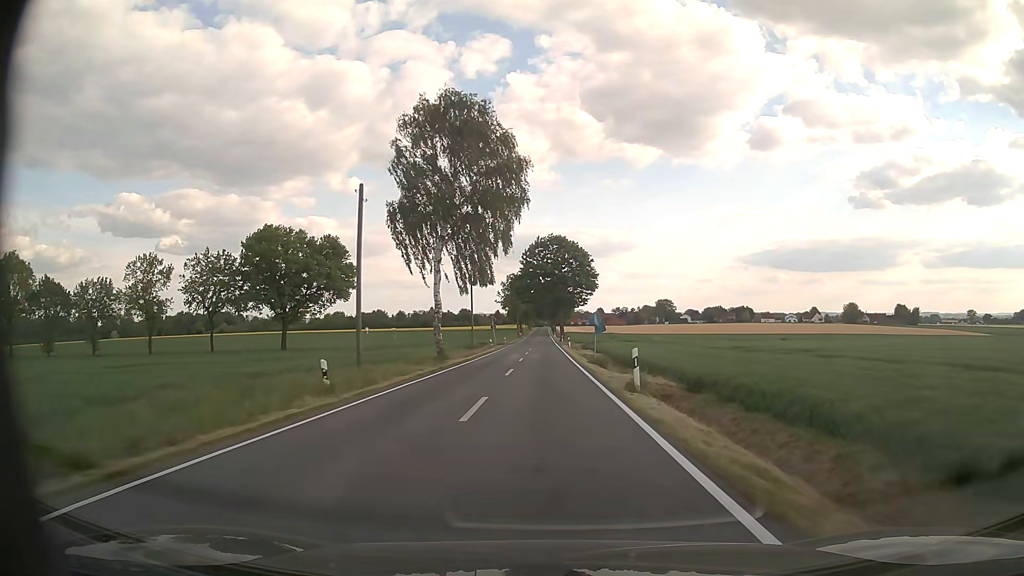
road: tertiary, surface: asphalt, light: Day
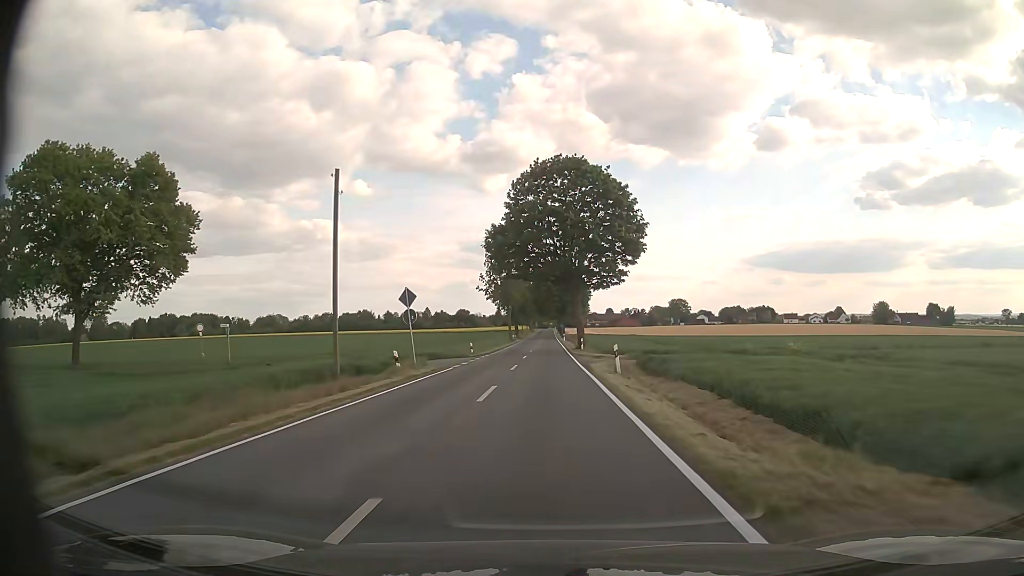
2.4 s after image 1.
(0.0, +45.0) m; -1°
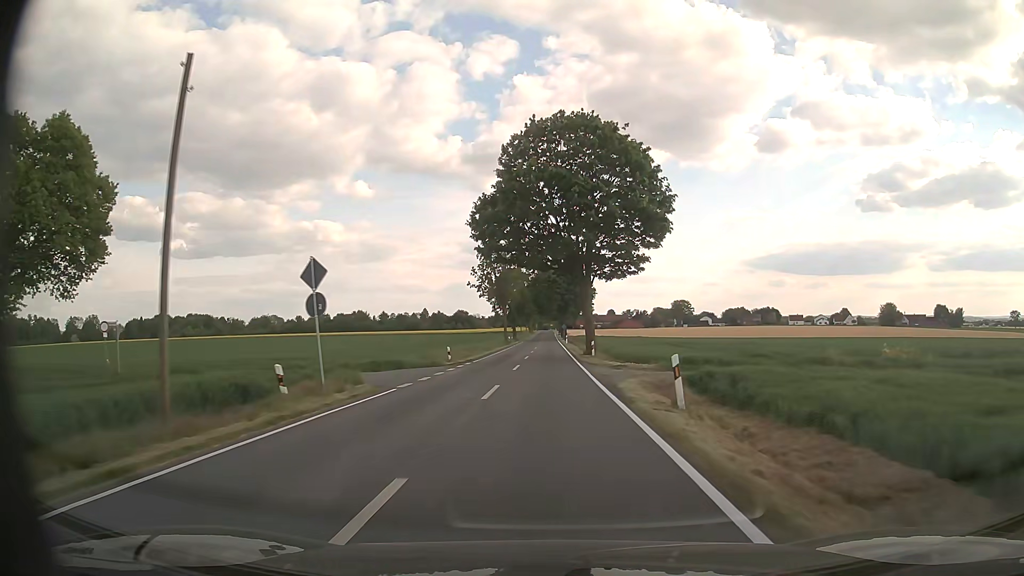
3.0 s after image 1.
(0.0, +11.3) m; 0°
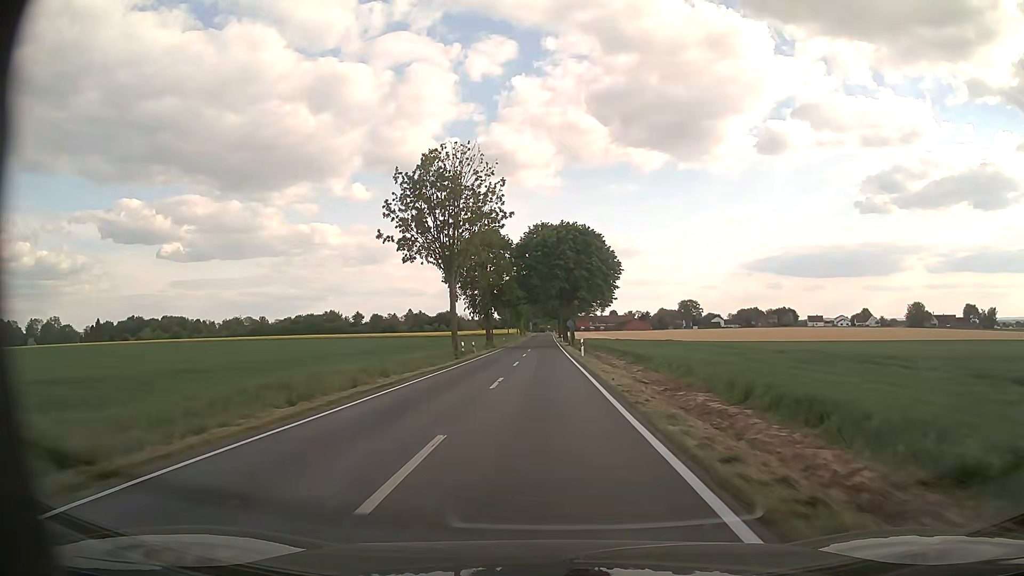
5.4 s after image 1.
(+0.1, +45.0) m; 0°
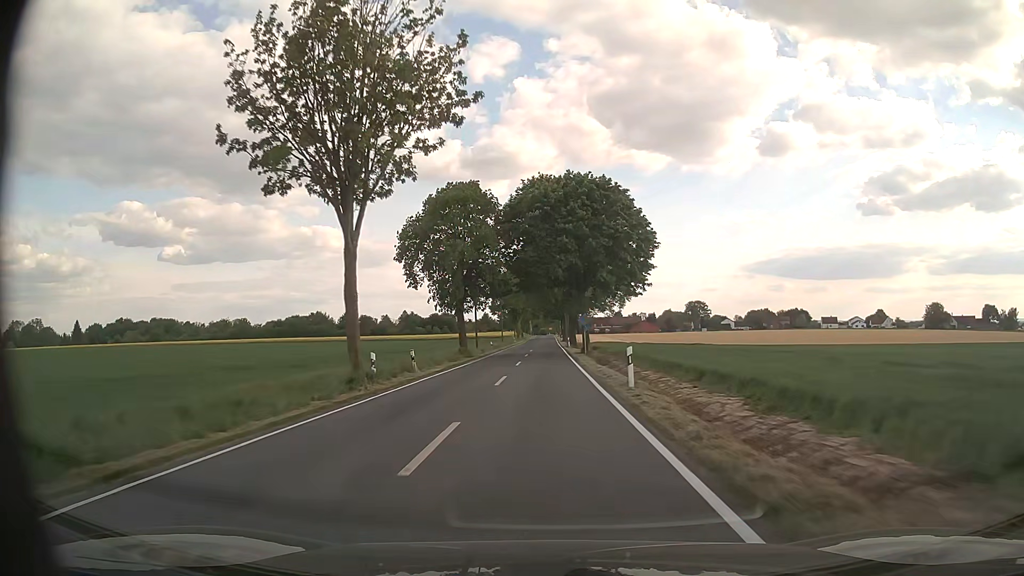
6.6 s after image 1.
(0.0, +22.5) m; 0°
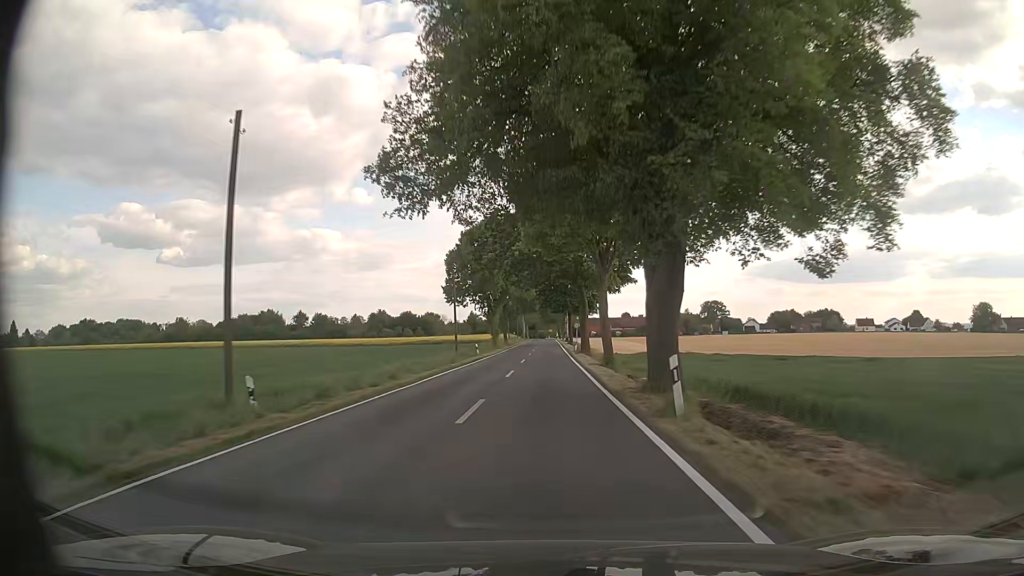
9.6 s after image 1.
(0.0, +56.1) m; 0°
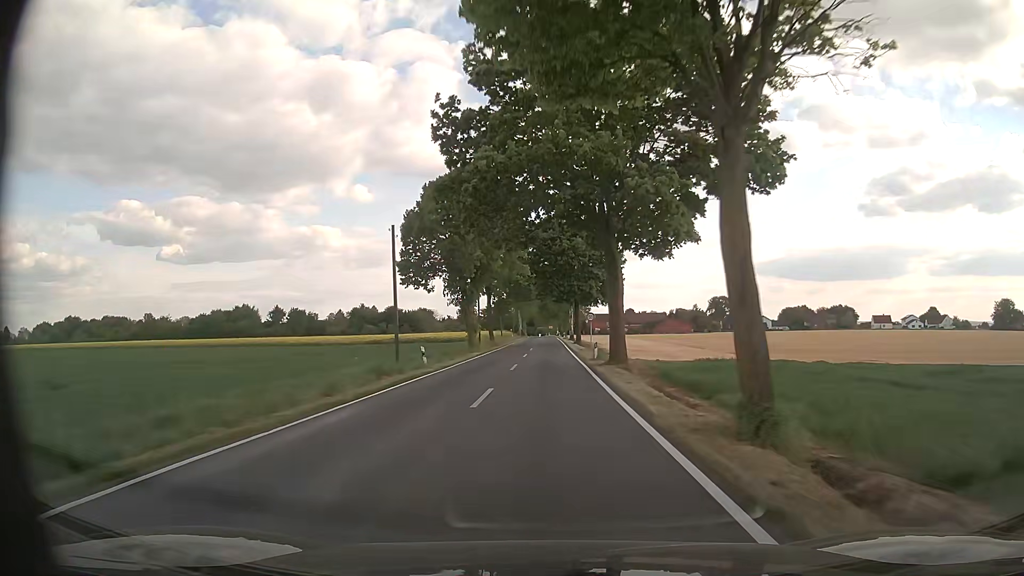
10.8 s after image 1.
(+0.1, +22.1) m; 0°
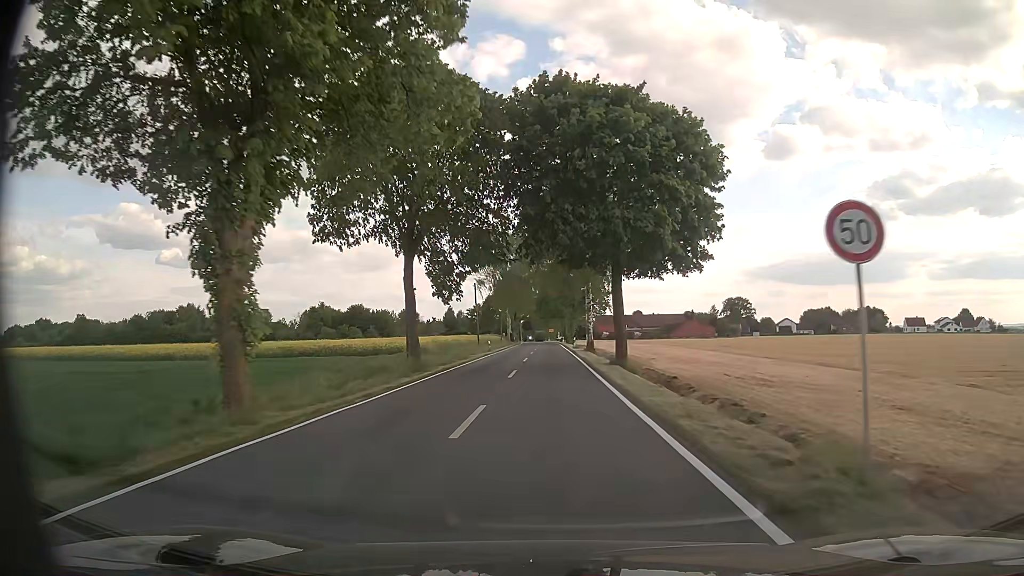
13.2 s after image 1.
(-0.1, +38.8) m; 0°
(0, +10) (0, +20) (0, +30) (0, +40) (0, +50) (0, +60) (0, +70) (0, +80) (0, +90) (0, +100) m
